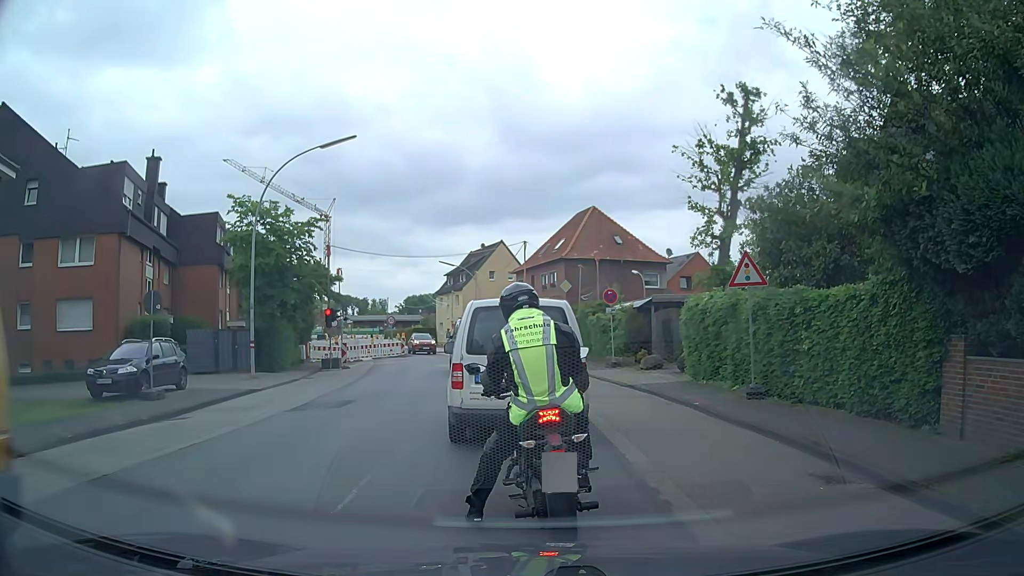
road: secondary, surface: asphalt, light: Day
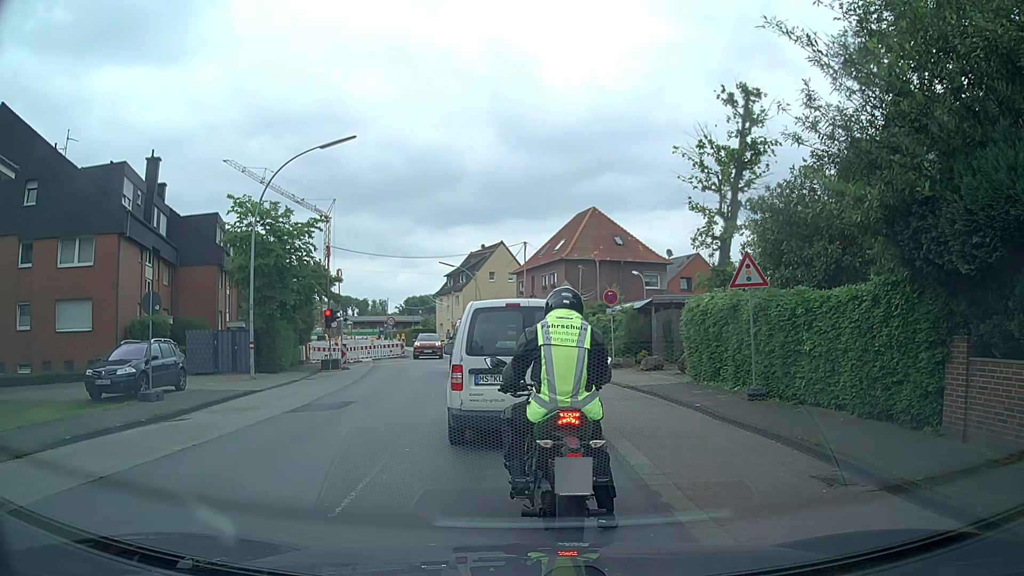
(0.0, +0.2) m; 0°
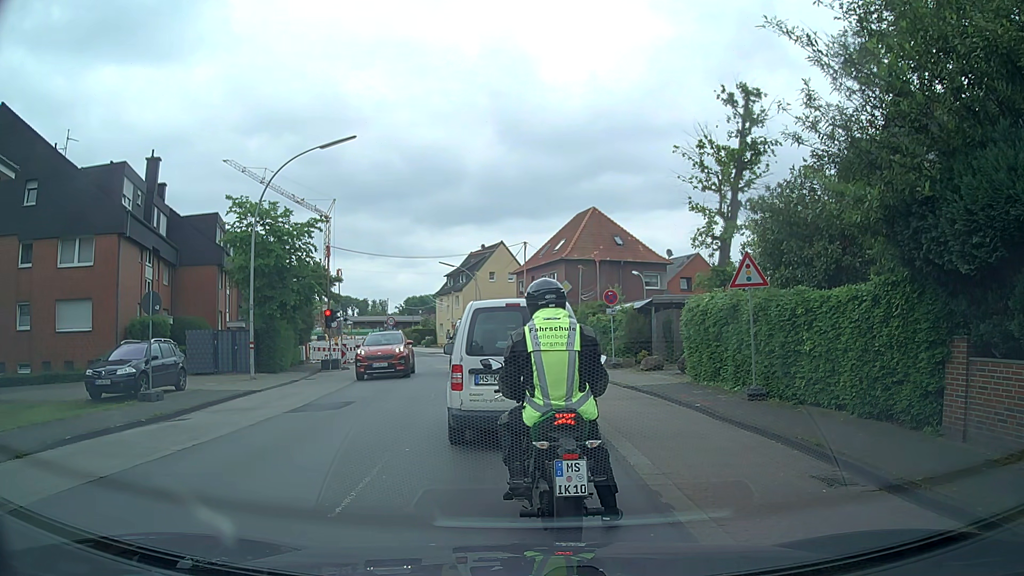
(0.0, 0.0) m; 0°
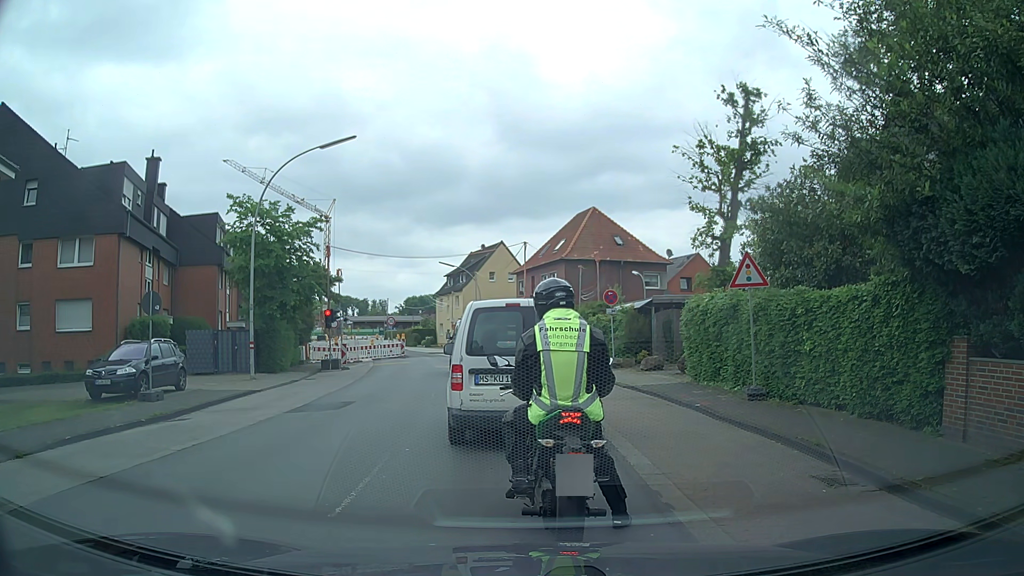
(0.0, 0.0) m; 0°
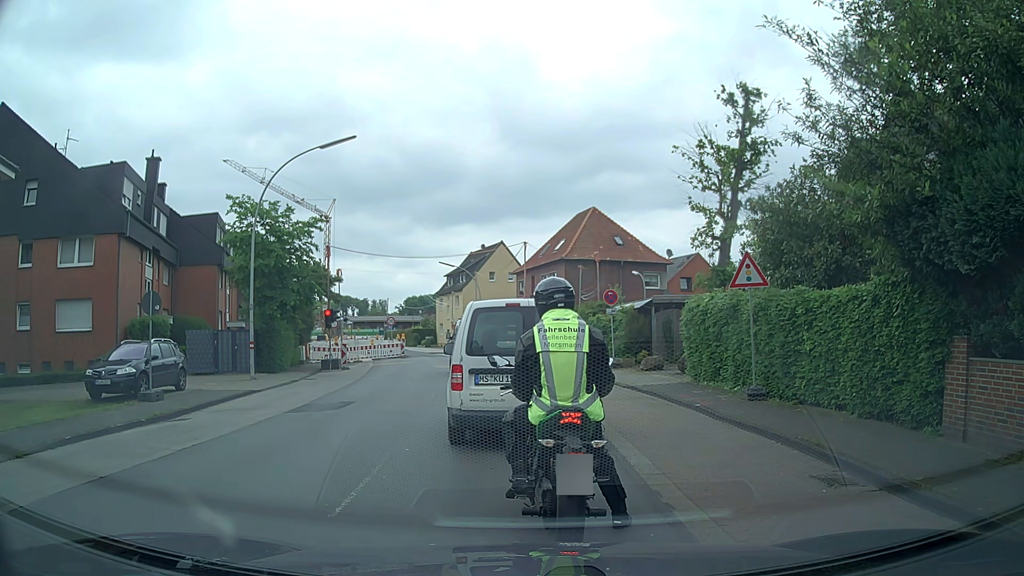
(0.0, 0.0) m; 0°
(-1, +10) (-2, +20) (-4, +30) (-6, +40) (-8, +49) (-12, +59) (-16, +68) (-20, +77) (-24, +86) (-28, +95) m
